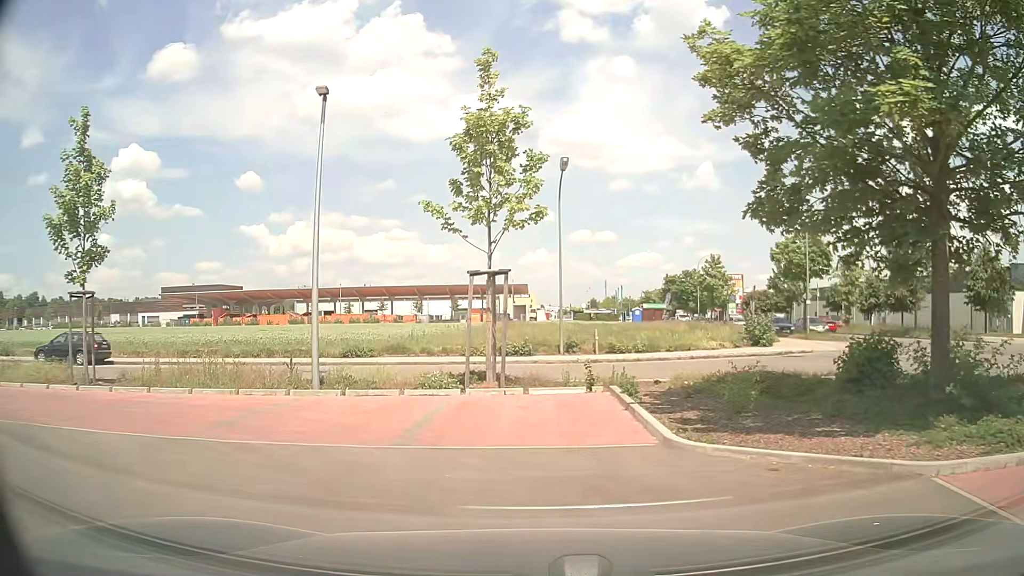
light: Day
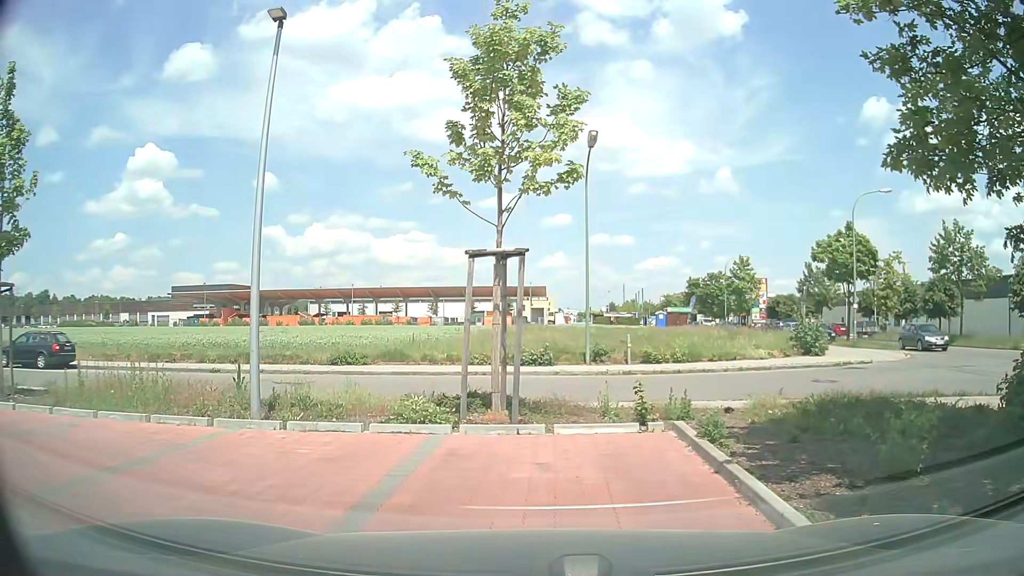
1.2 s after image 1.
(-0.1, +3.9) m; -1°
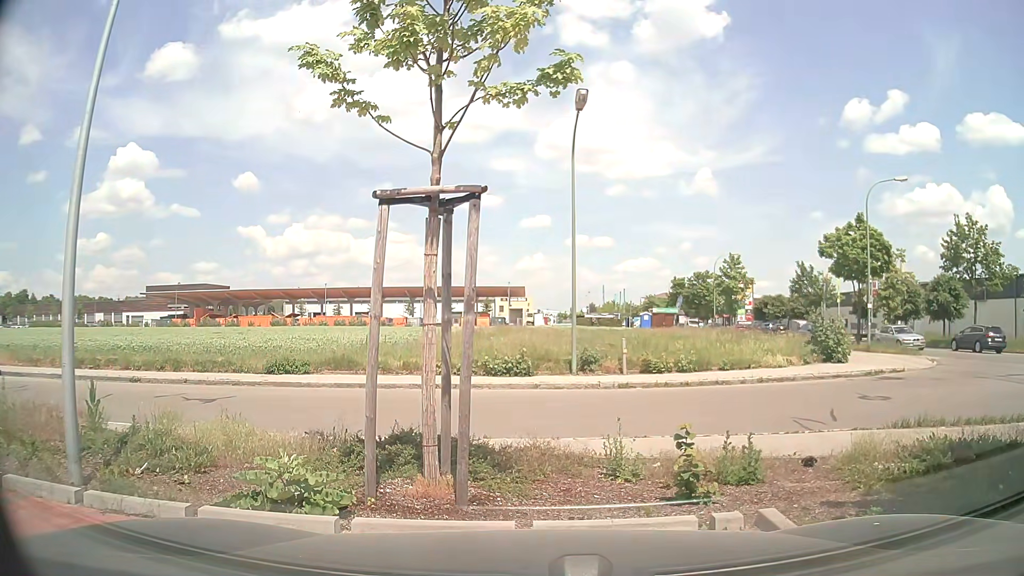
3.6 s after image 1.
(0.0, +3.8) m; 0°
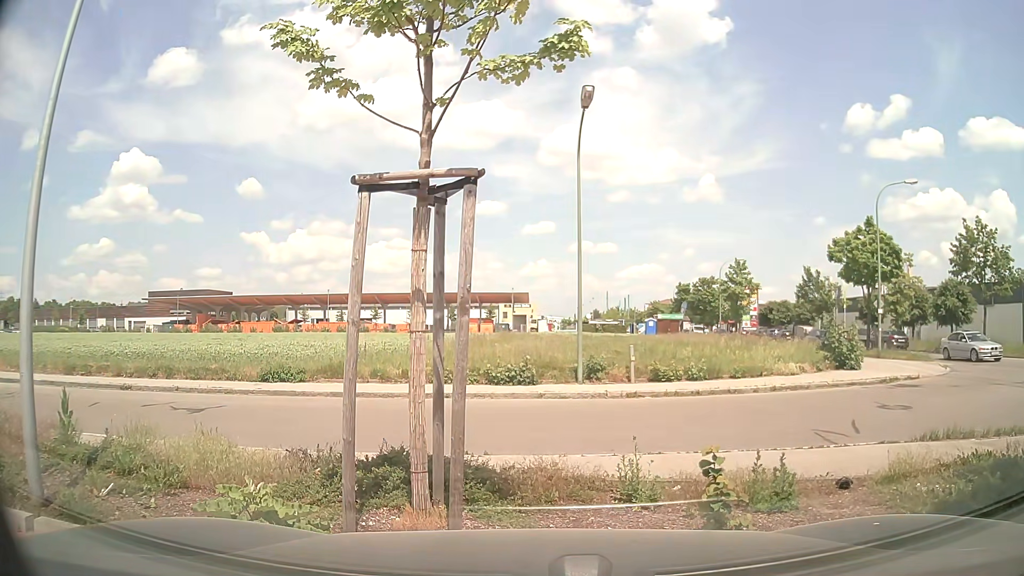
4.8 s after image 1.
(0.0, +0.7) m; 0°
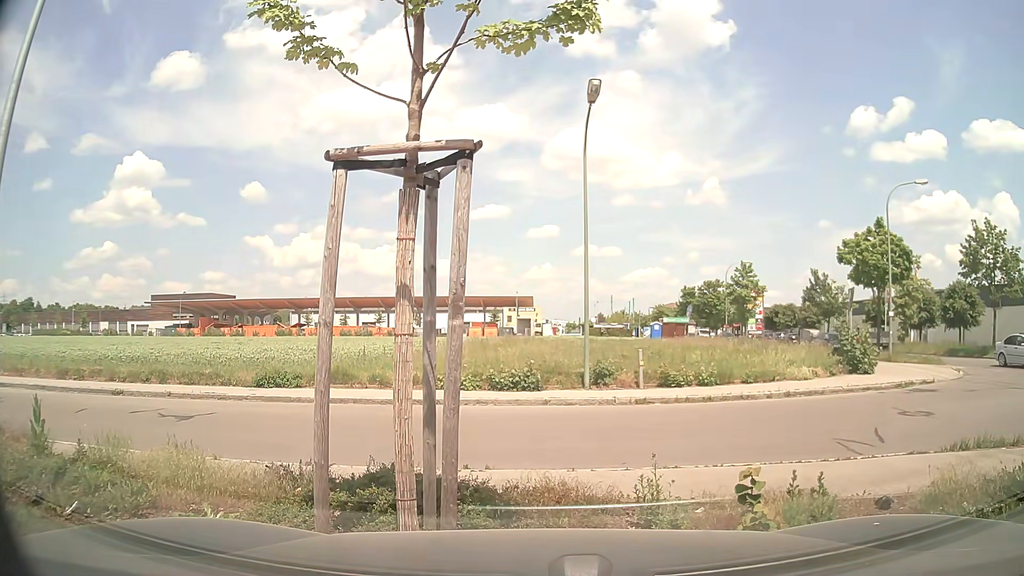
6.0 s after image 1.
(0.0, +0.7) m; 0°
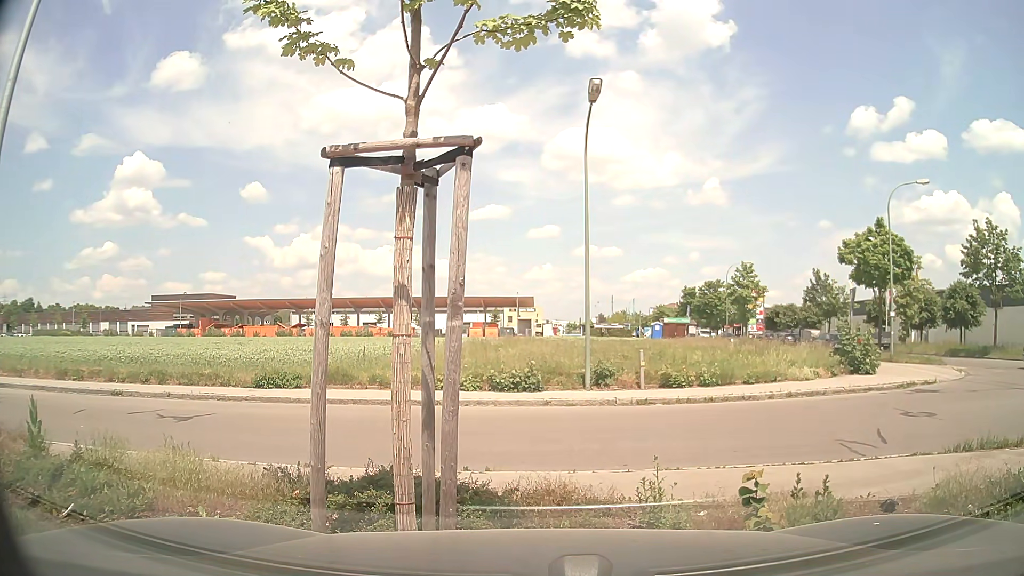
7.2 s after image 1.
(0.0, +0.1) m; 0°
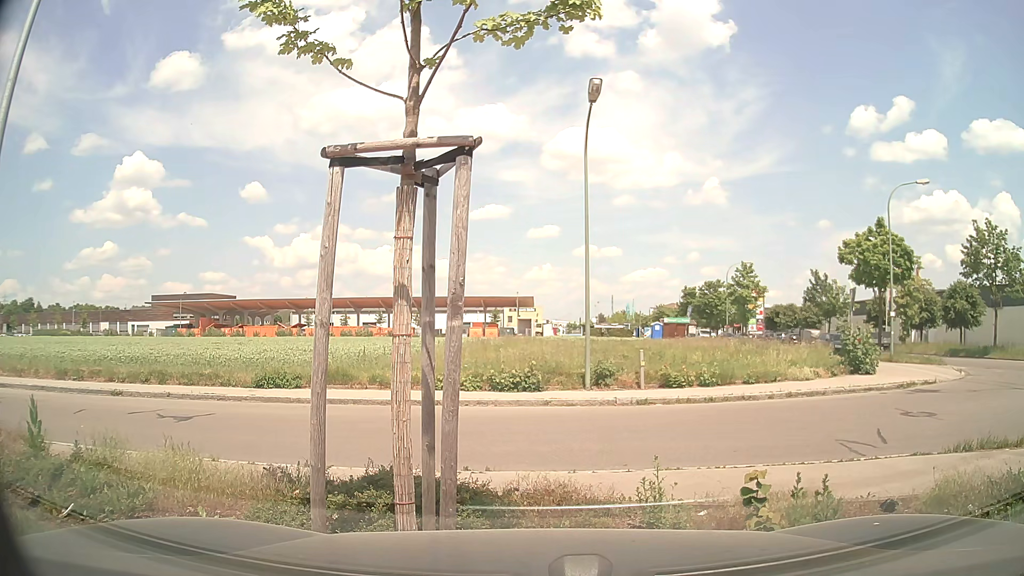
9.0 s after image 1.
(0.0, 0.0) m; 0°
